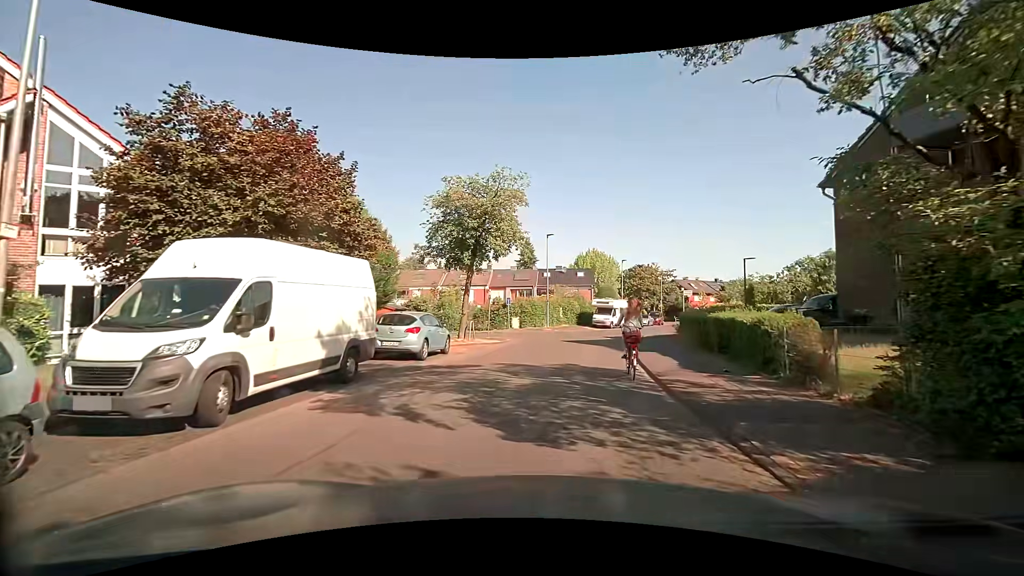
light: Day
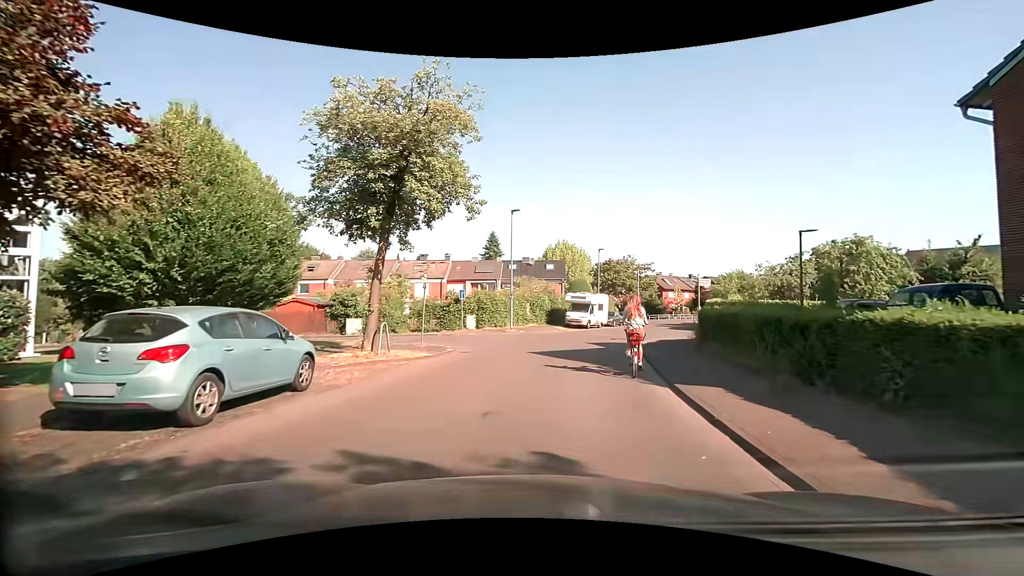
(+0.1, +8.9) m; +1°
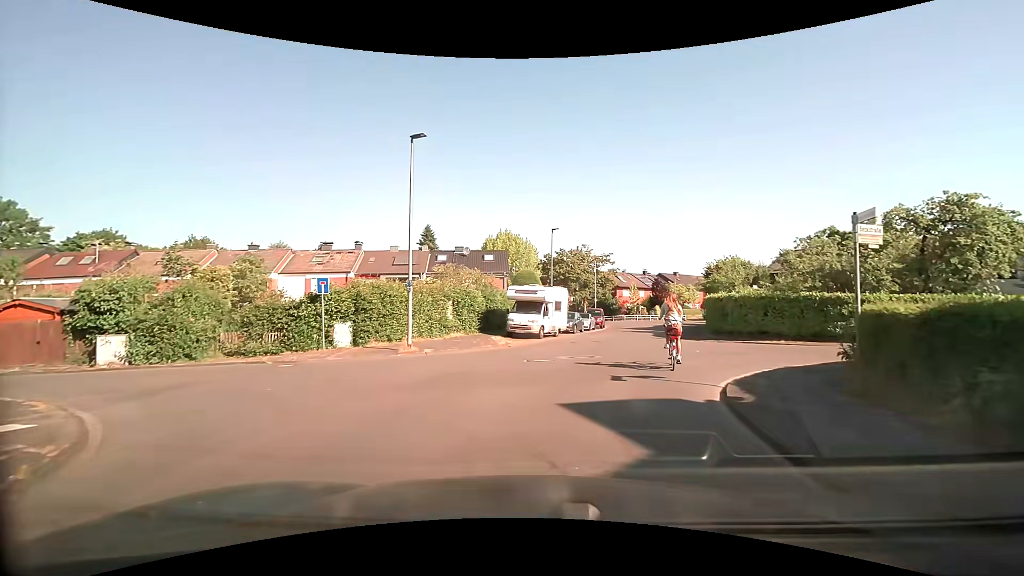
(+1.2, +13.8) m; +8°
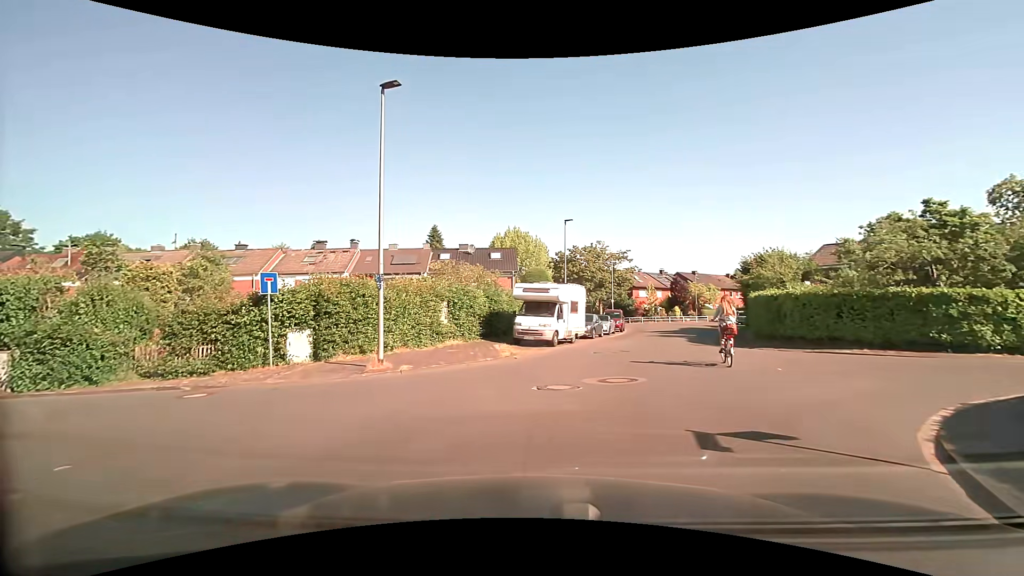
(0.0, +4.5) m; -1°
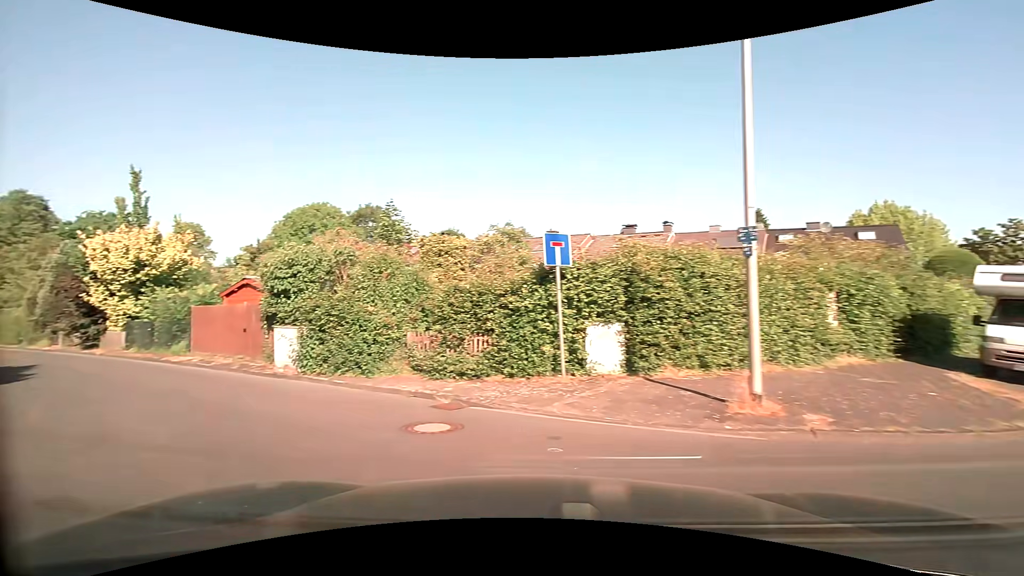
(-1.7, +6.3) m; -35°
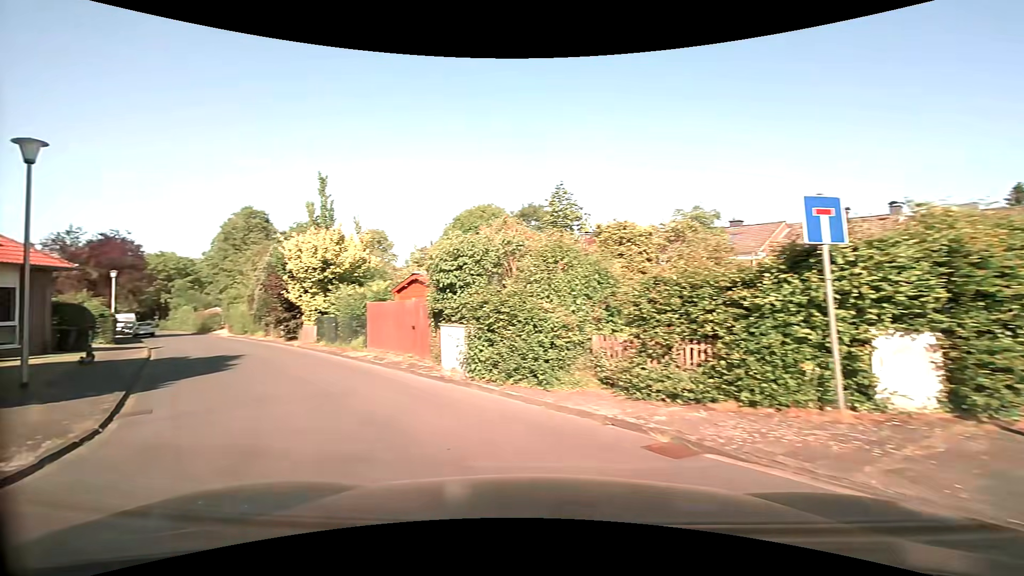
(-0.4, +2.4) m; -17°
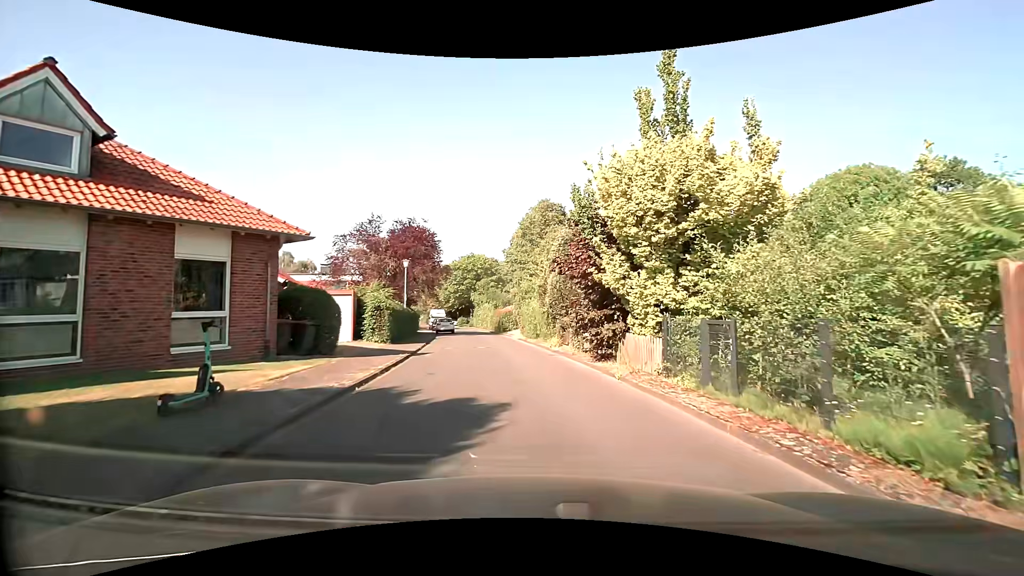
(-5.6, +12.4) m; -32°
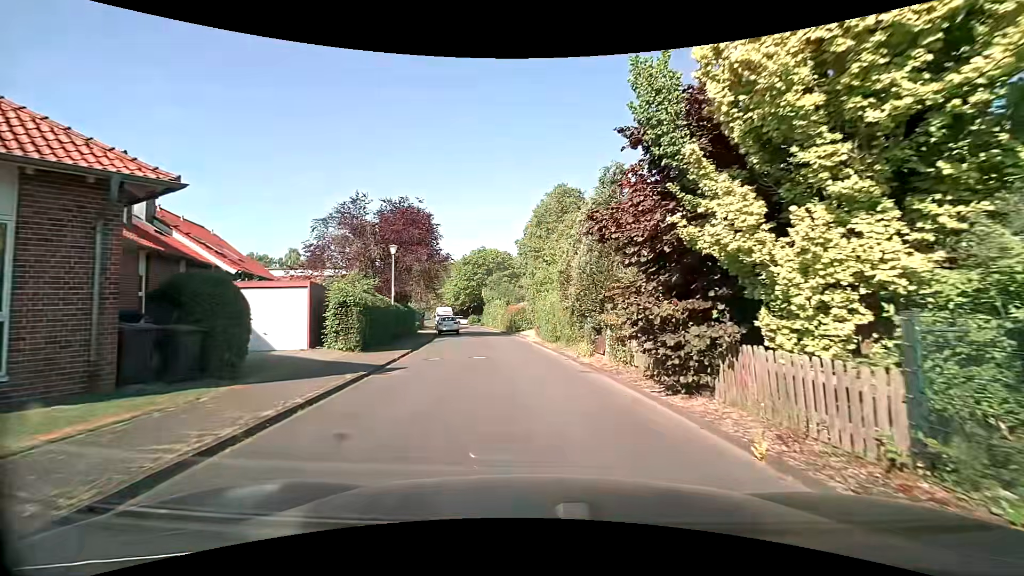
(-0.1, +6.4) m; -1°
